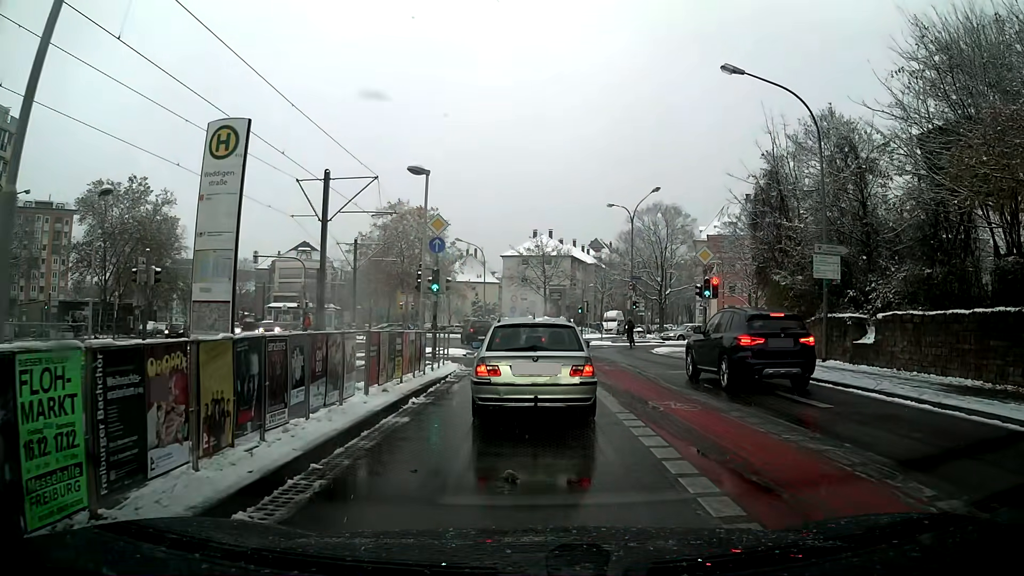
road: secondary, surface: asphalt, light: Day
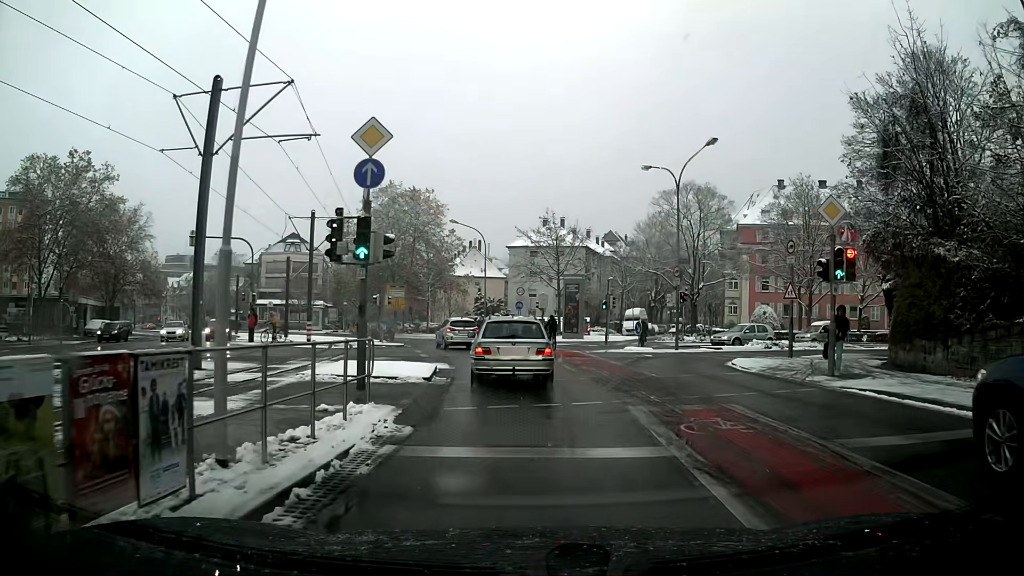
(-0.1, +11.9) m; 0°
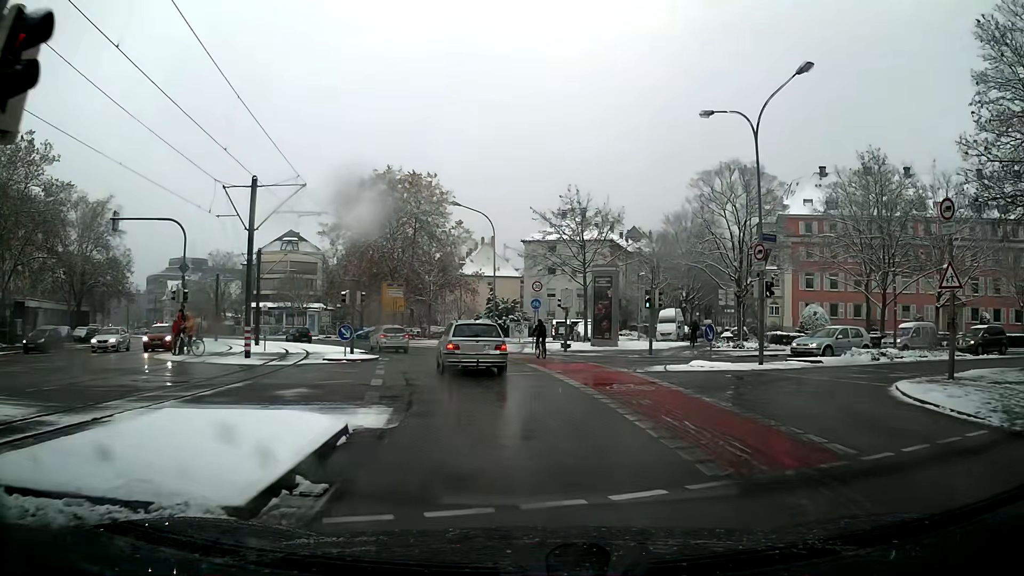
(-0.2, +10.4) m; -2°
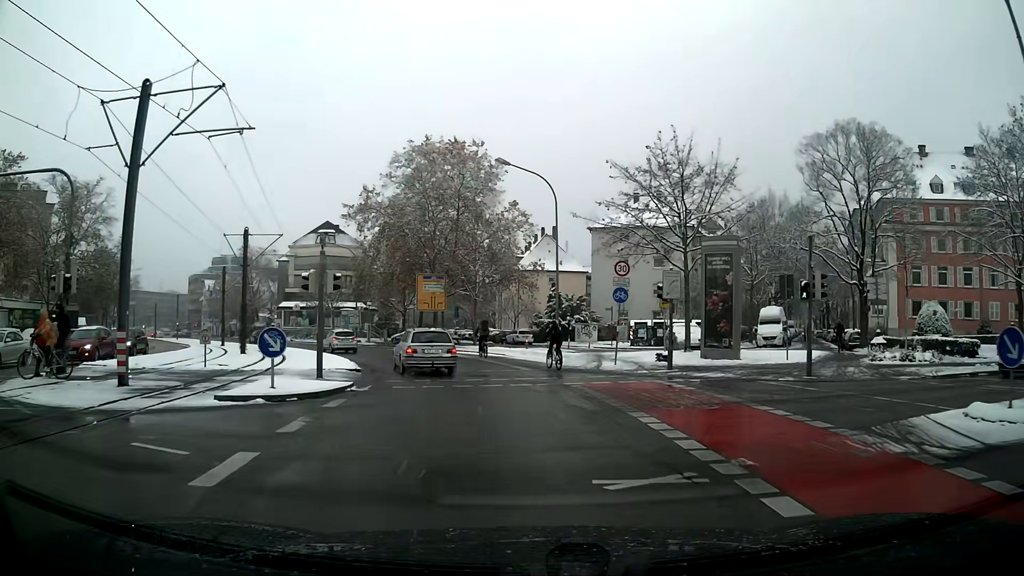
(-0.6, +12.7) m; -6°
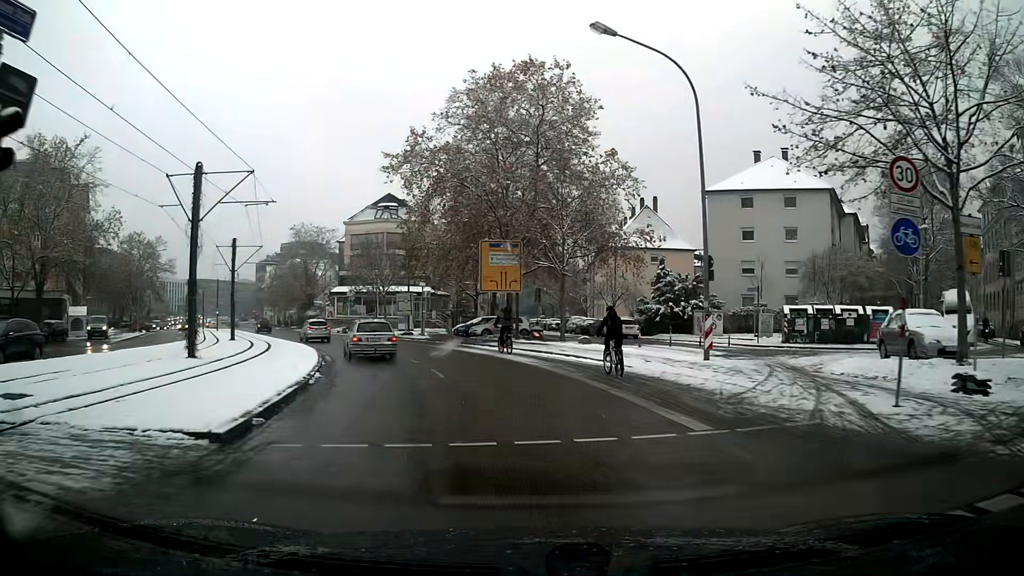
(-1.1, +15.2) m; -8°
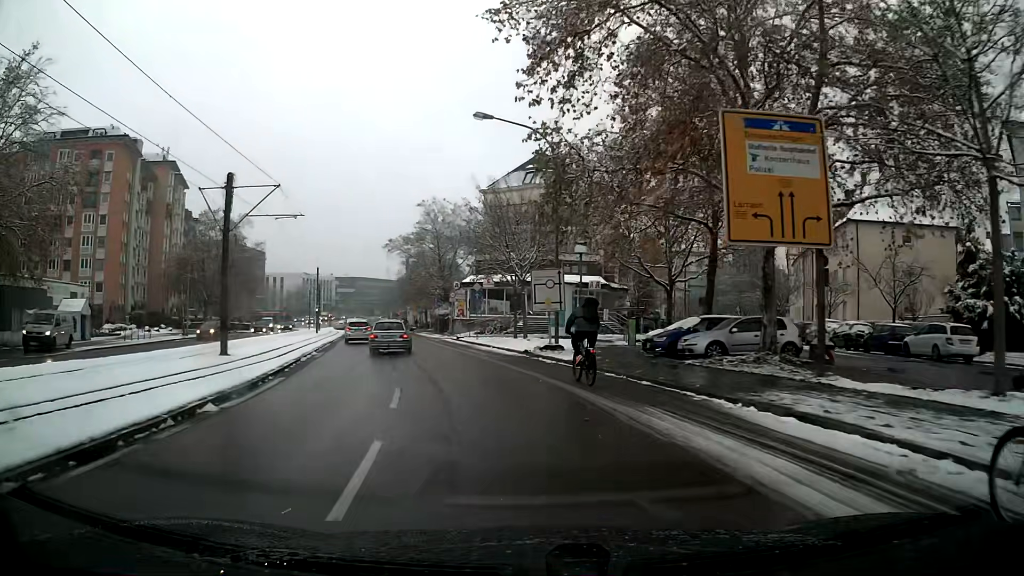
(-3.0, +23.7) m; -15°
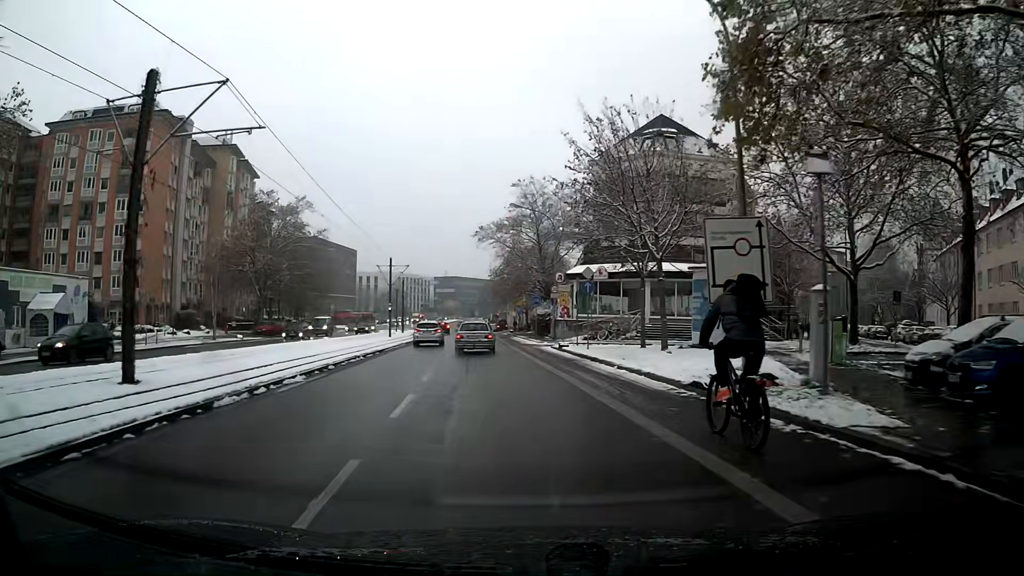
(-1.0, +13.2) m; -8°
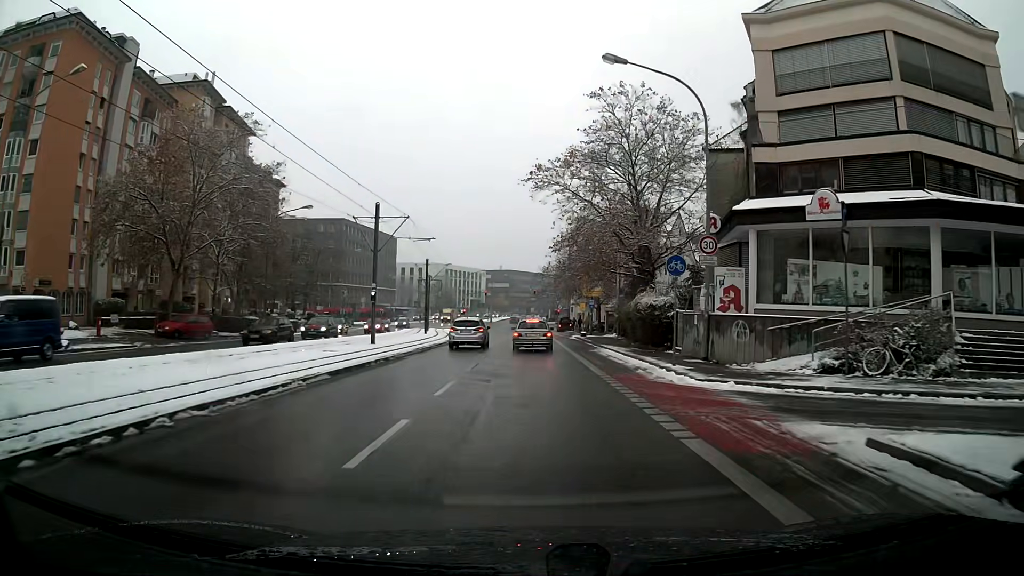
(-1.6, +28.0) m; -3°
